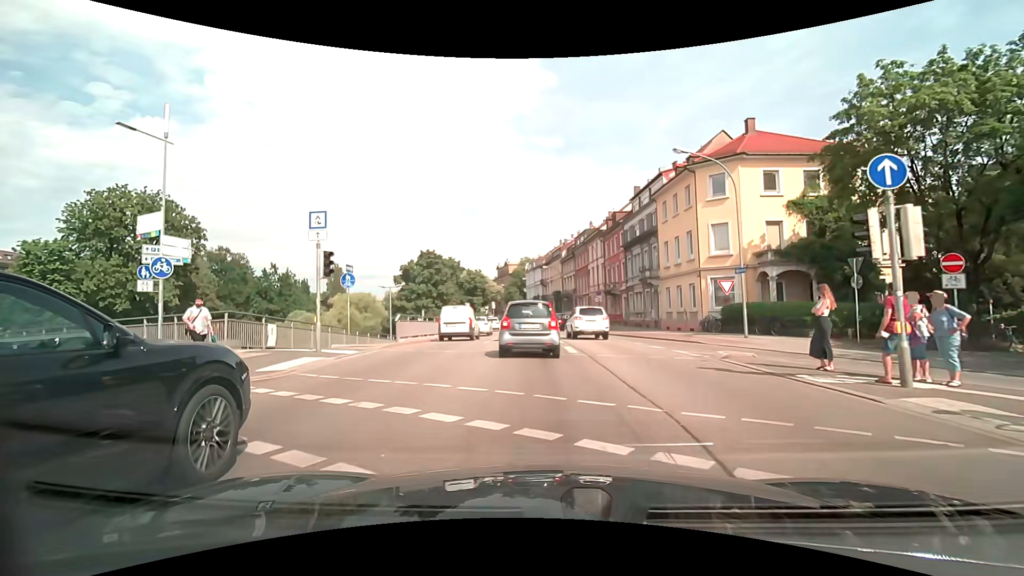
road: primary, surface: asphalt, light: Day
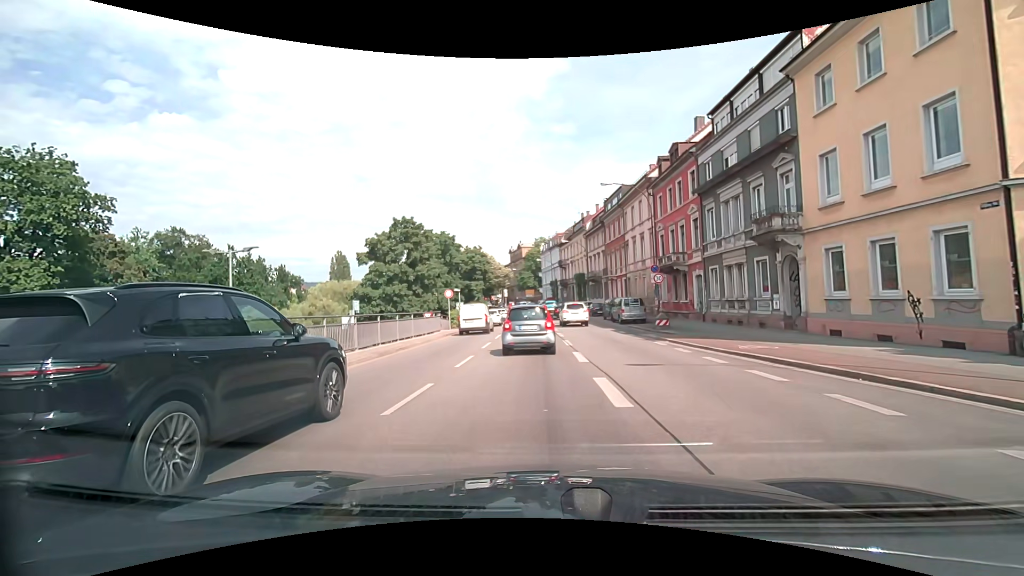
(-0.5, +20.4) m; -2°
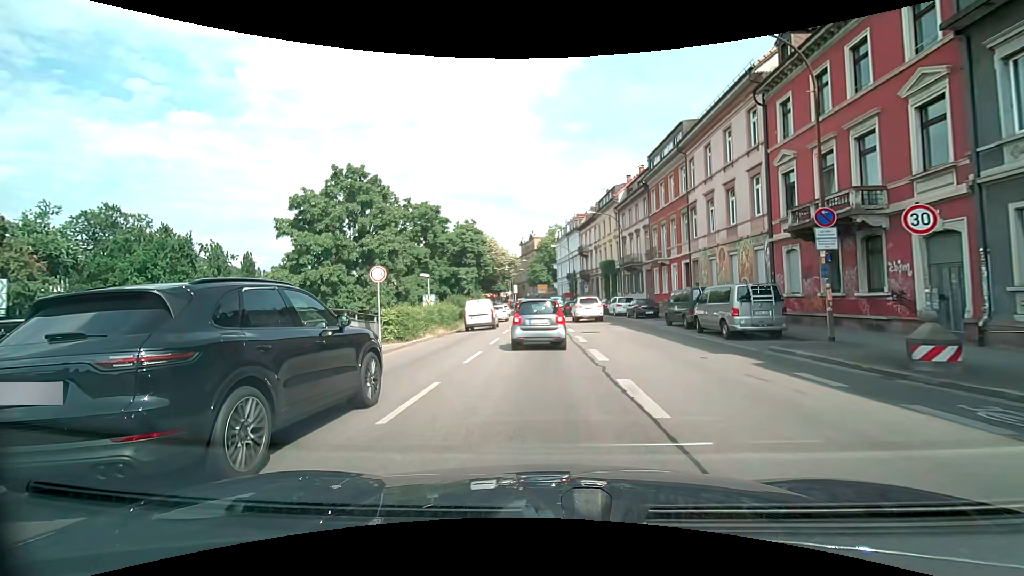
(-0.5, +19.2) m; -1°
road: secondary_link
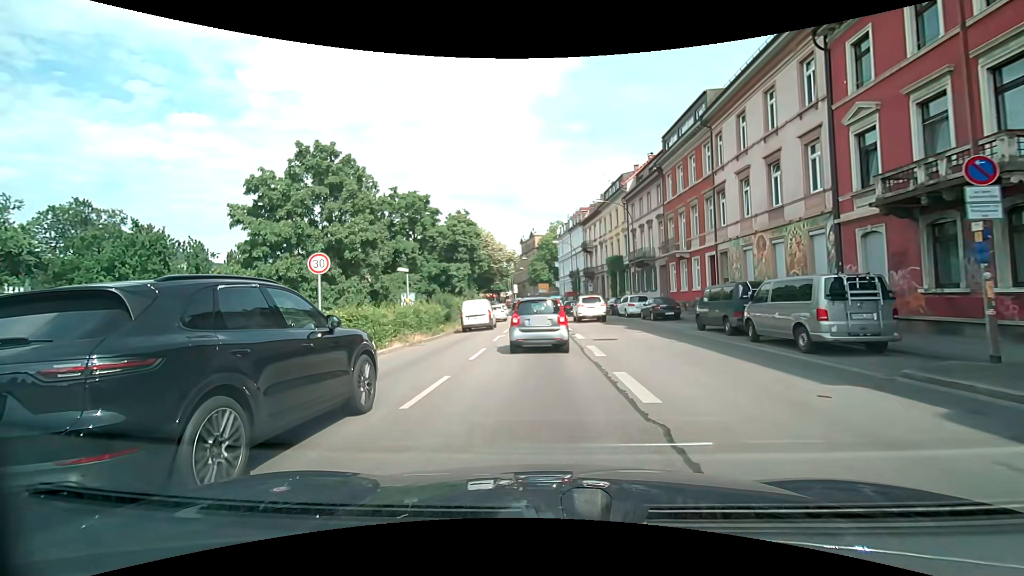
(0.0, +5.2) m; 0°
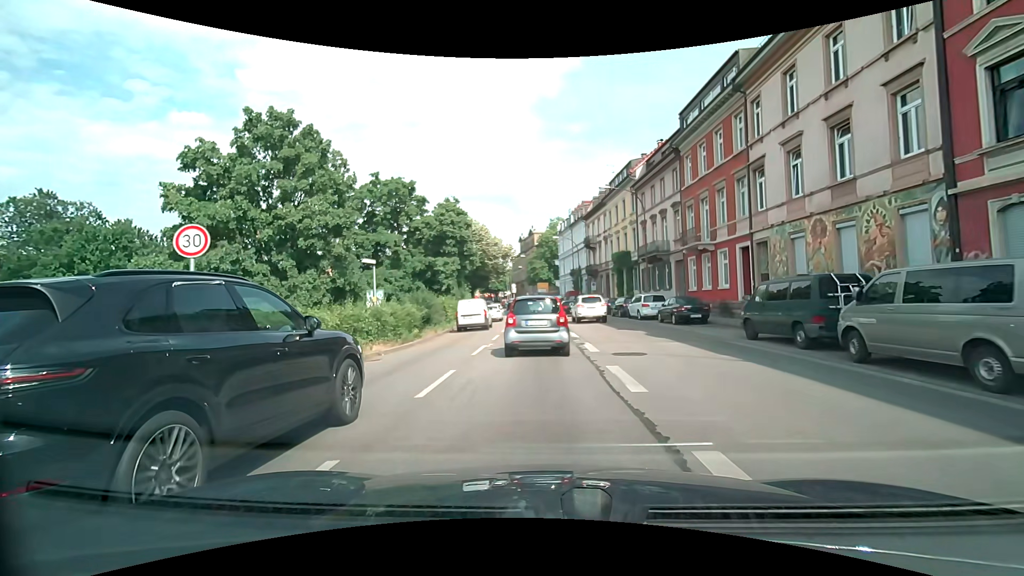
(0.0, +5.2) m; 0°
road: primary
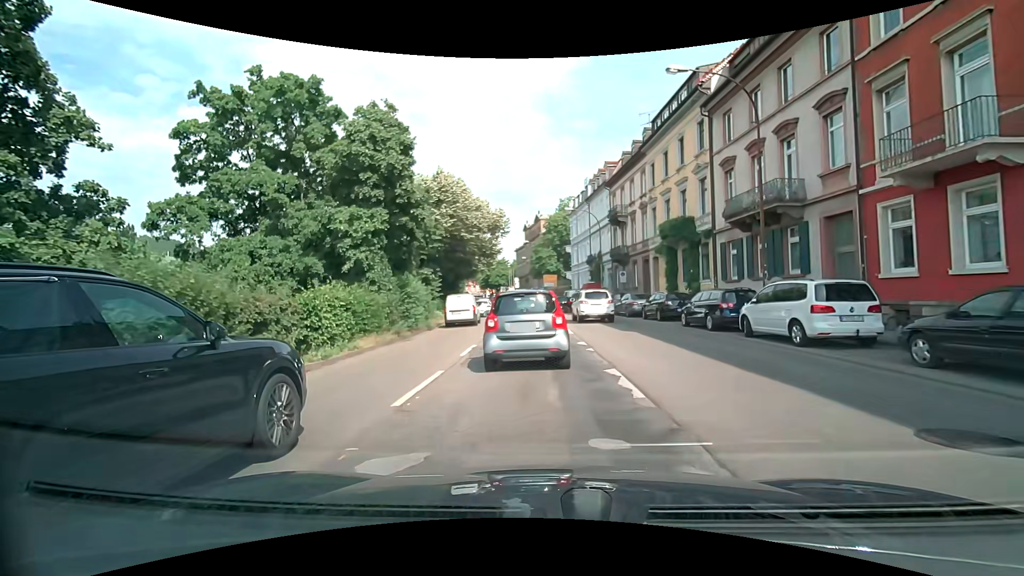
(-0.1, +18.6) m; -1°
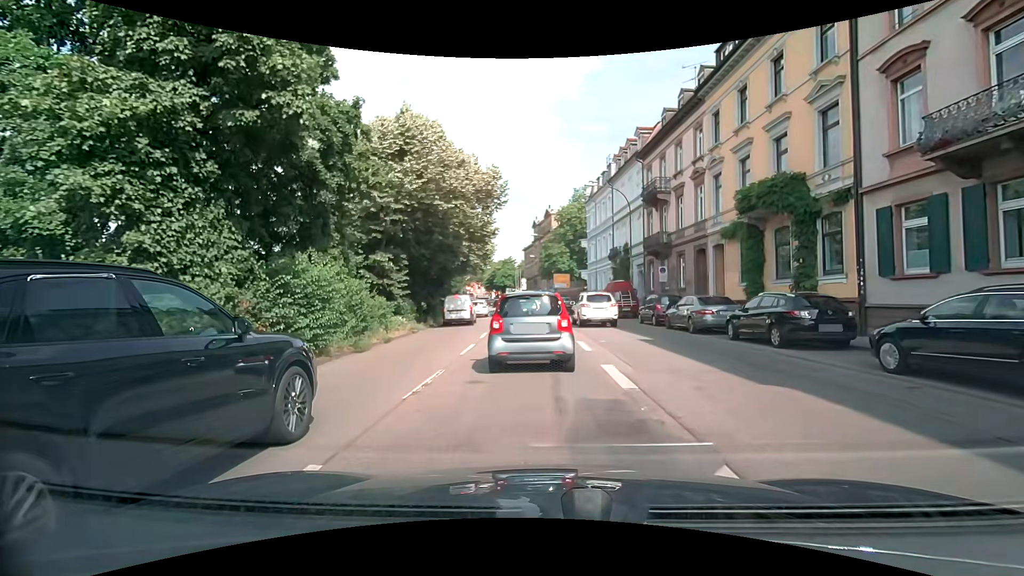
(-0.1, +11.3) m; +1°
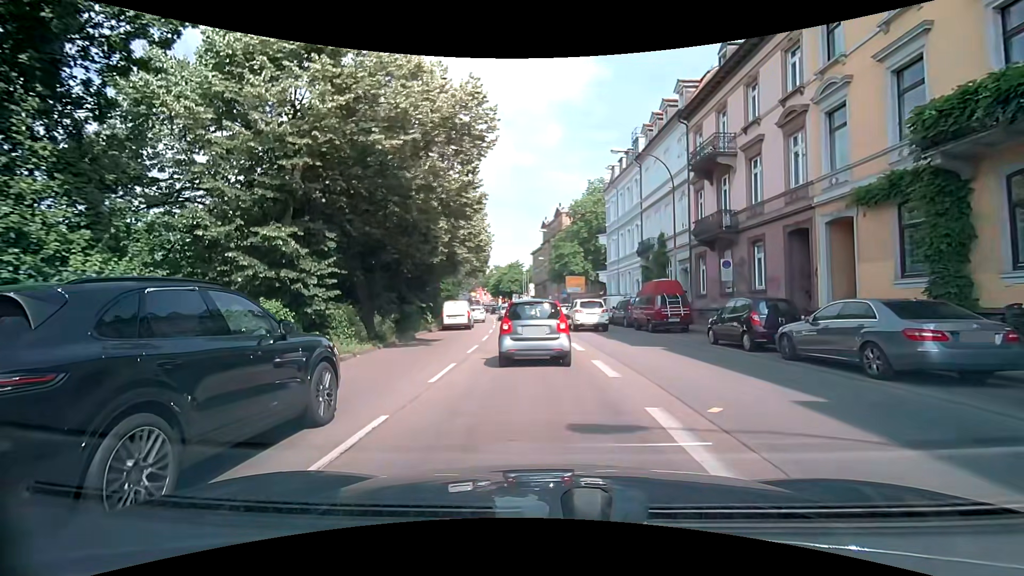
(-0.2, +9.8) m; -1°
(0, +10) (-1, +20) (-2, +30) (-3, +40) (-4, +50) (-5, +60) (-6, +70) (-8, +79) (-10, +89) (-12, +99) m
